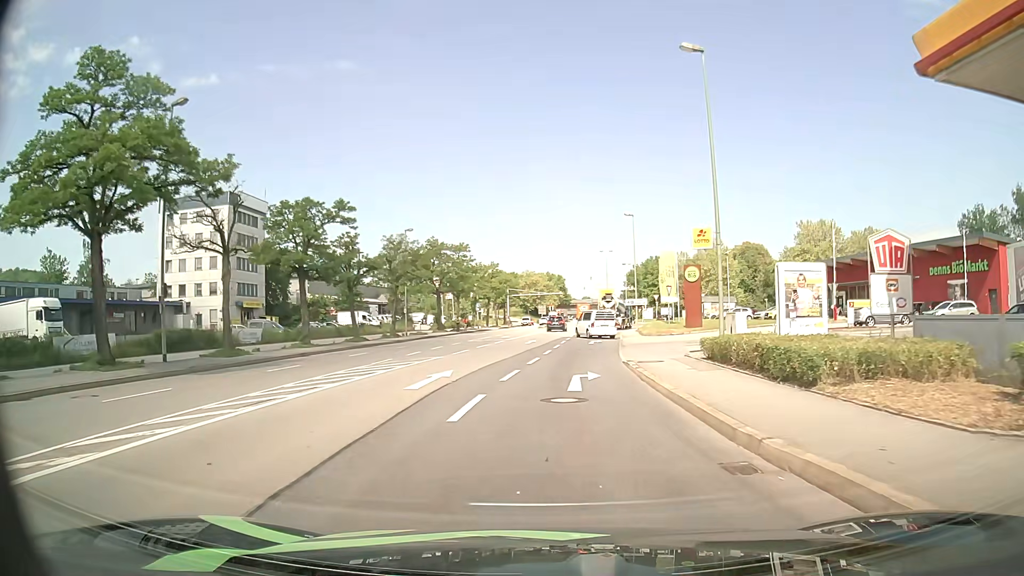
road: primary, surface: asphalt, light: Day
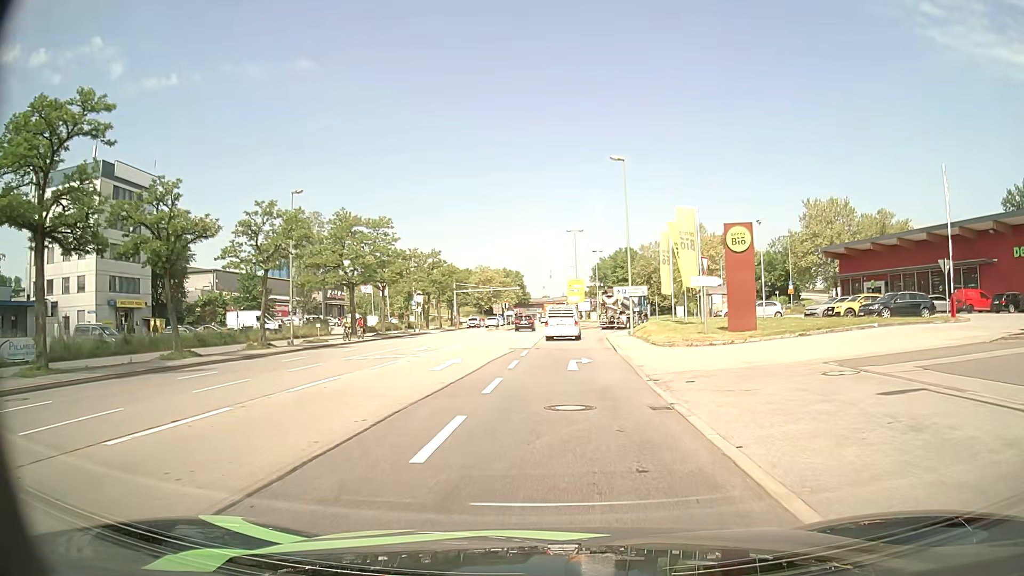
(+0.4, +20.4) m; +3°
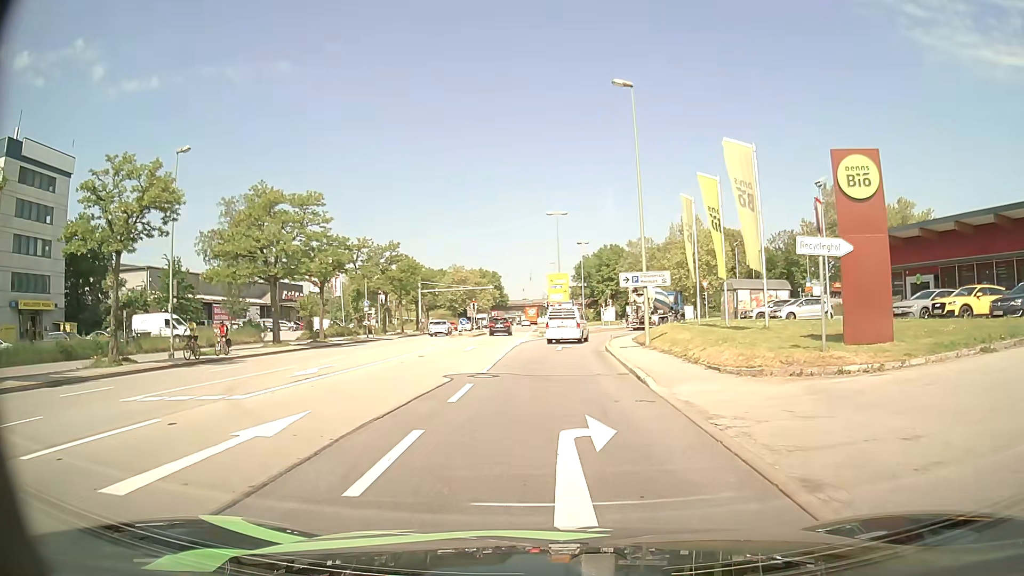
(+0.3, +13.1) m; +2°
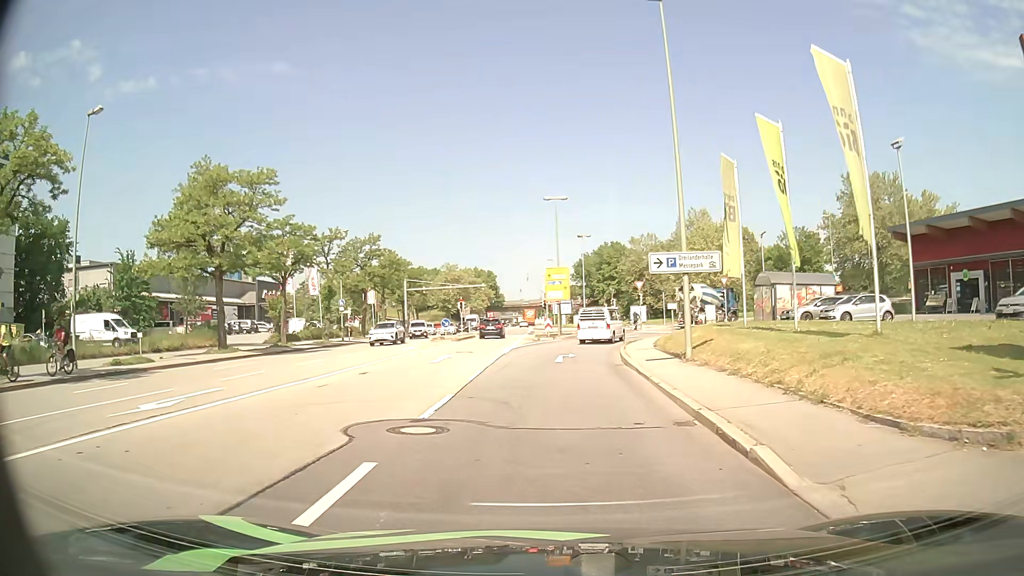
(0.0, +7.7) m; 0°
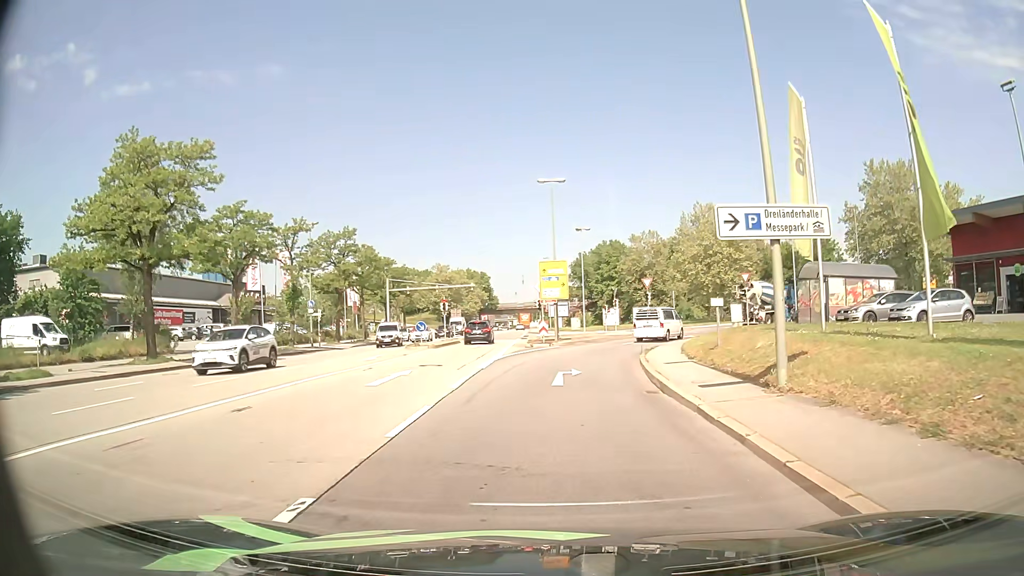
(0.0, +7.3) m; 0°
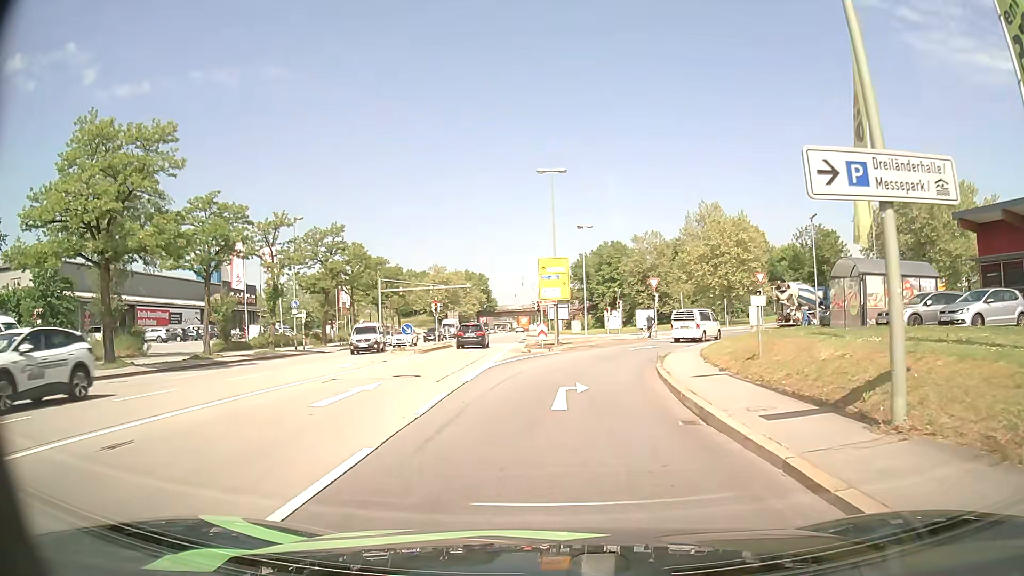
(0.0, +3.6) m; -1°
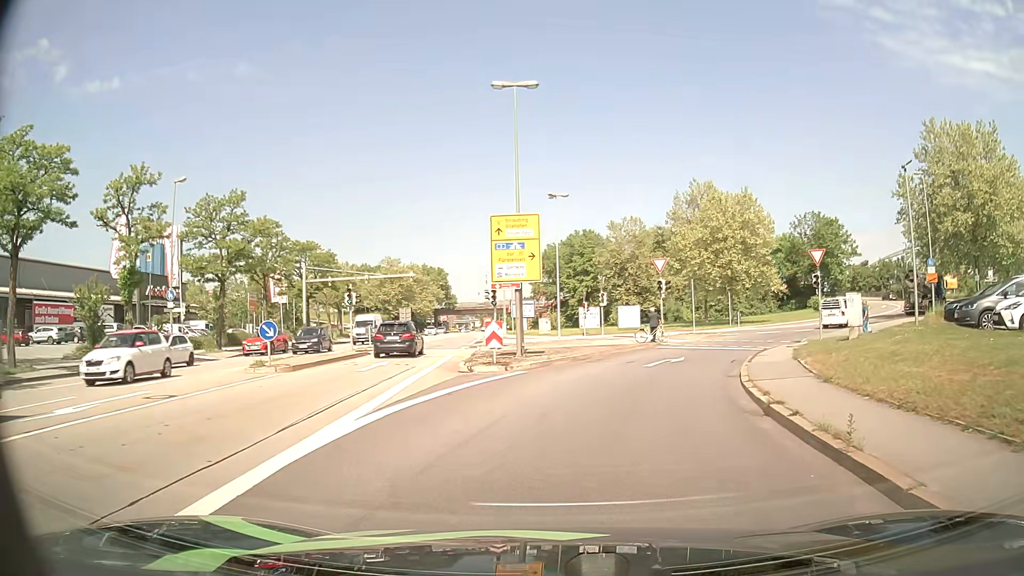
(+0.3, +14.5) m; +4°
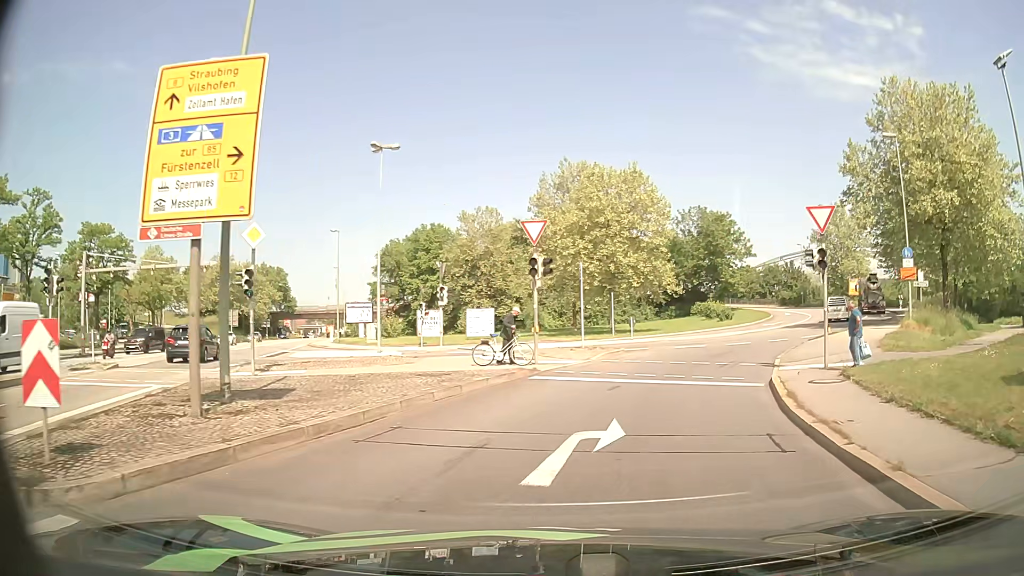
(+1.2, +14.2) m; +12°
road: primary_link
(+1, +10) (+4, +20) (+8, +29) (+14, +37) (+19, +45) (+25, +53) (+30, +62) (+34, +71) (+36, +81) (+36, +91) m
